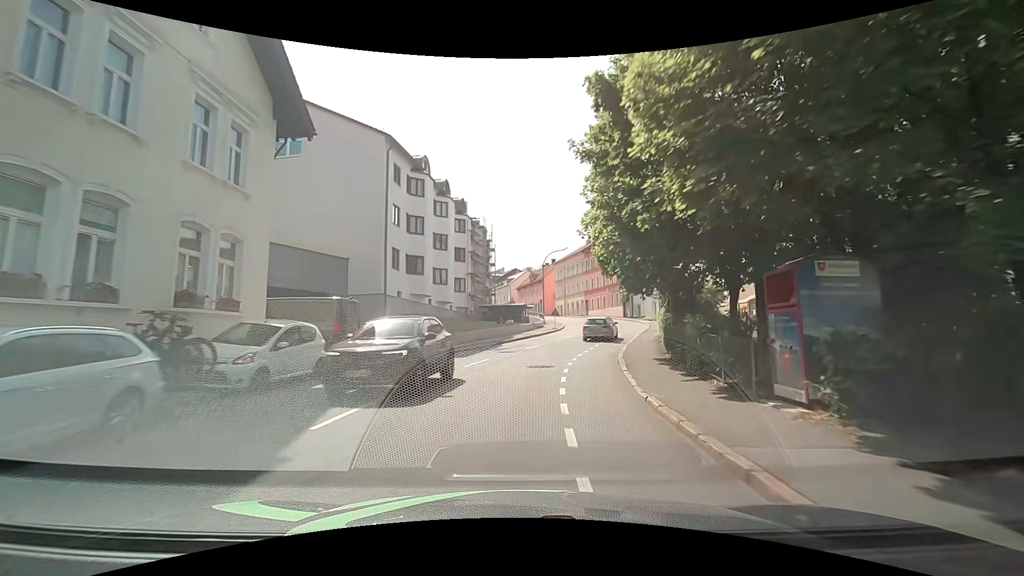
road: tertiary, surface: asphalt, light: Day
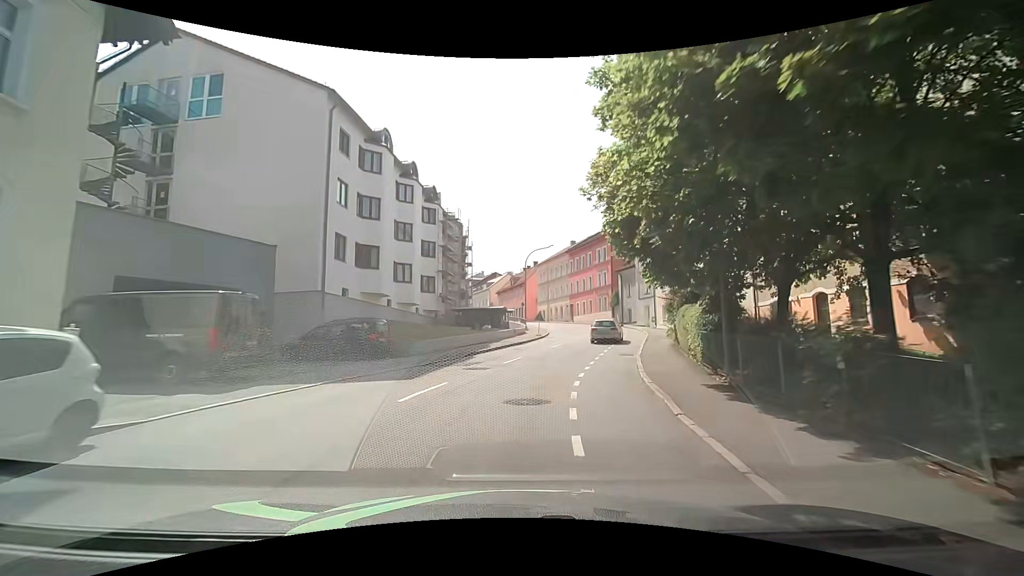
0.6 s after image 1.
(+0.1, +6.3) m; +2°
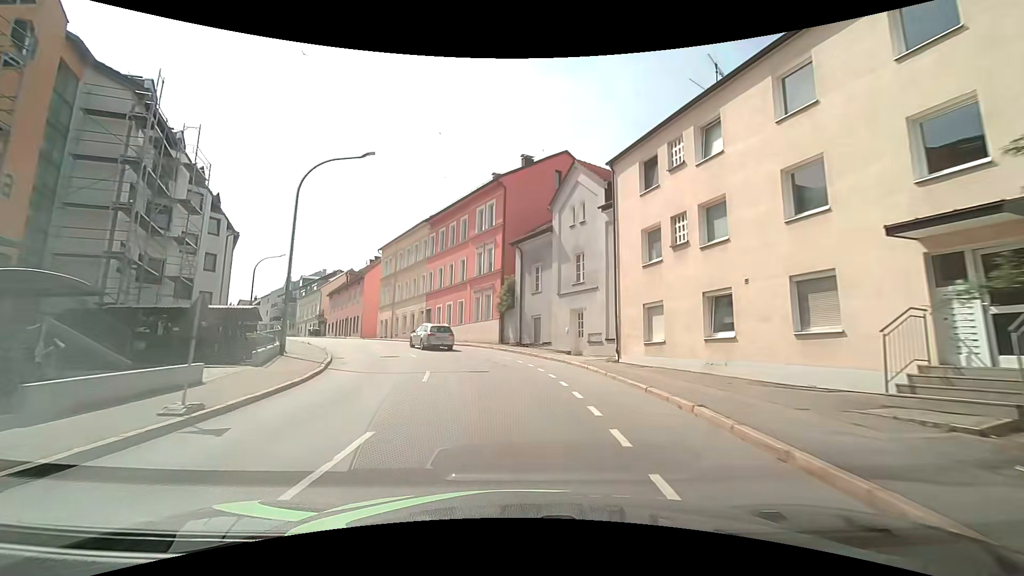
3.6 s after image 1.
(+4.9, +31.3) m; +15°
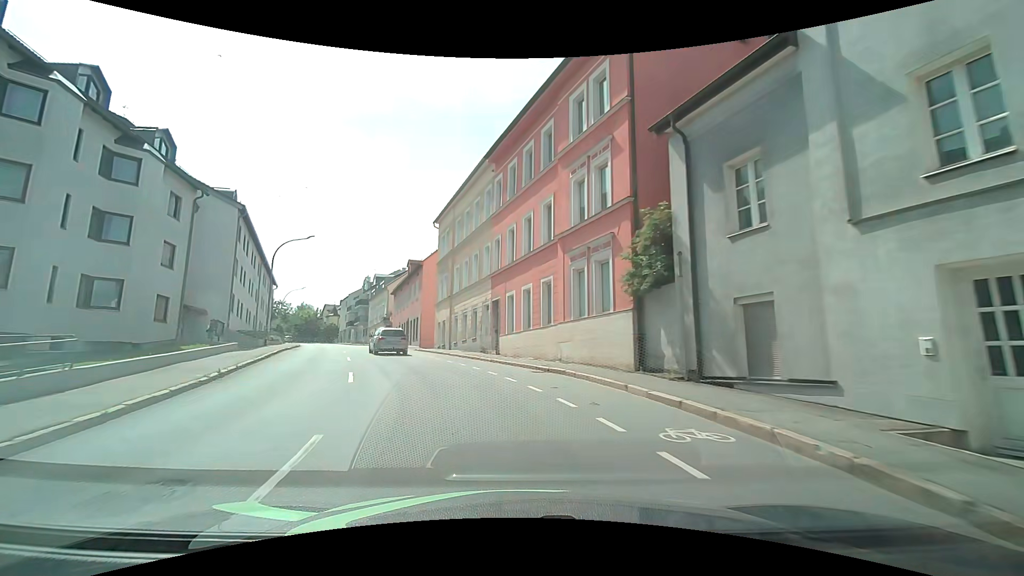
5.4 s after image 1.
(-1.2, +18.7) m; -11°
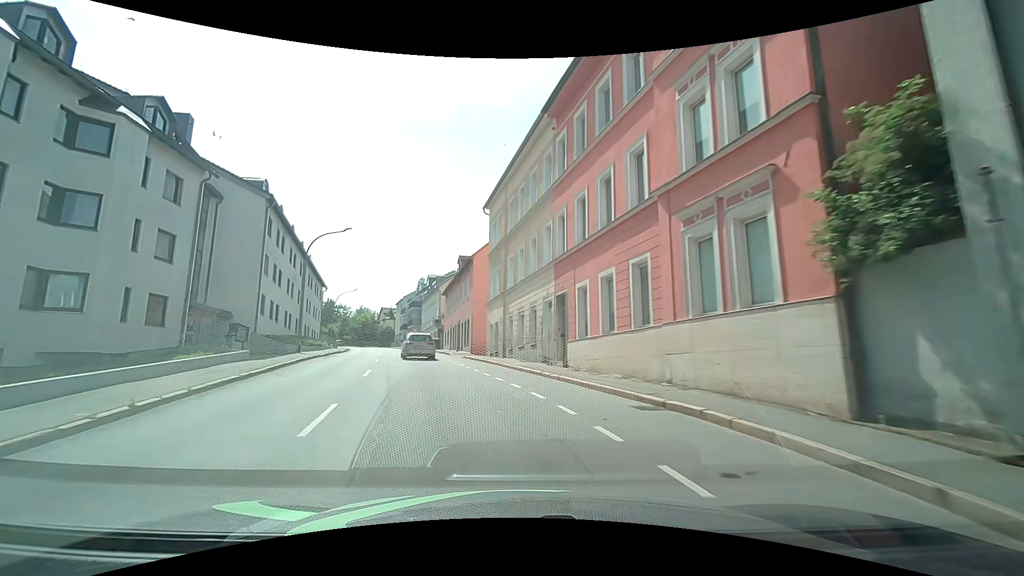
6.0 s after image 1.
(-0.4, +6.3) m; -7°
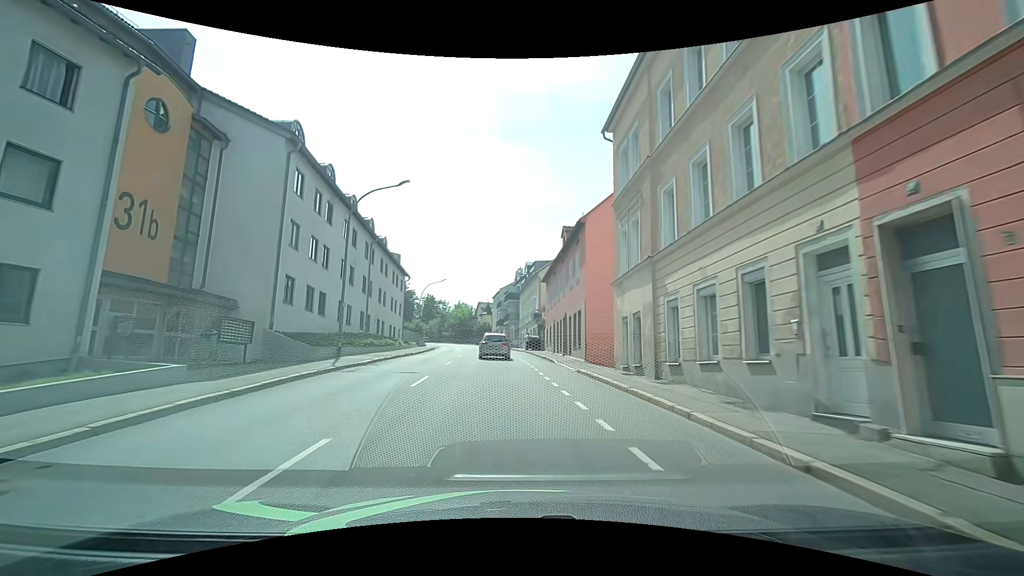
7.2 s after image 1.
(-1.4, +12.6) m; -11°
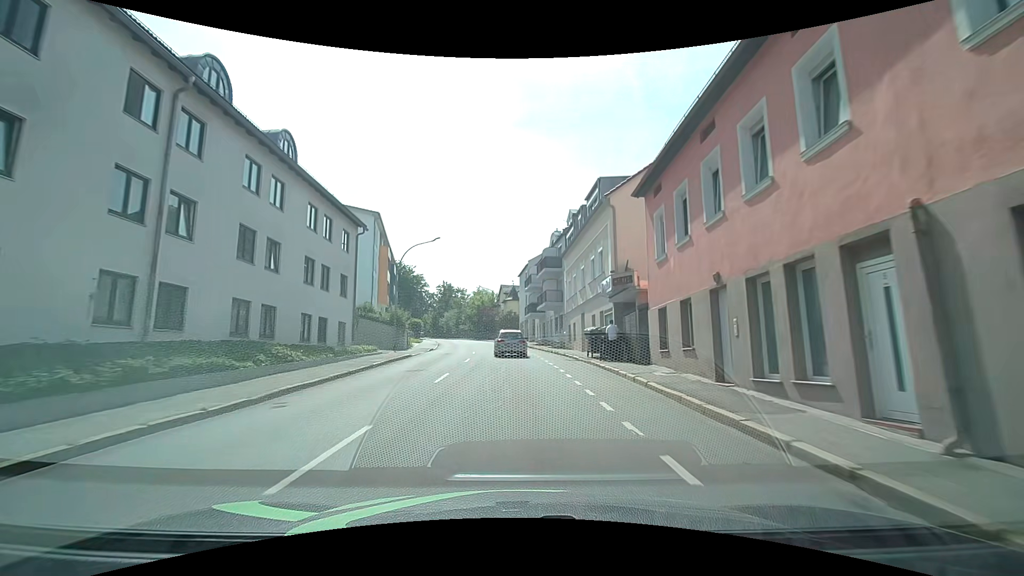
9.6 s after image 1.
(-1.2, +26.6) m; -4°
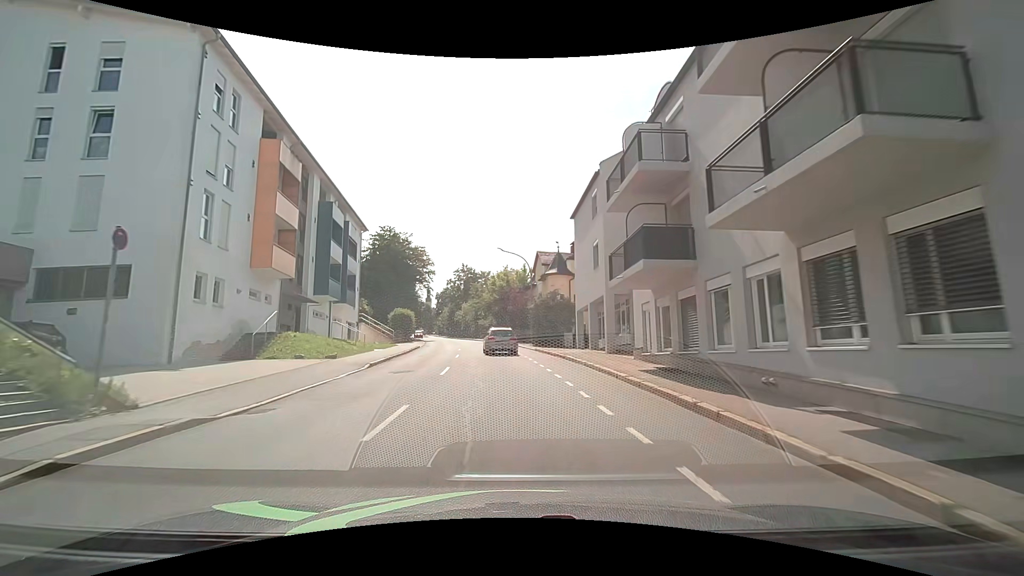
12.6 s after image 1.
(-0.9, +34.4) m; -4°
(0, +10) (0, +20) (-1, +30) (-2, +40) (-3, +50) (-5, +60) (-7, +69) (-9, +79) (-12, +89) (-14, +99) m
